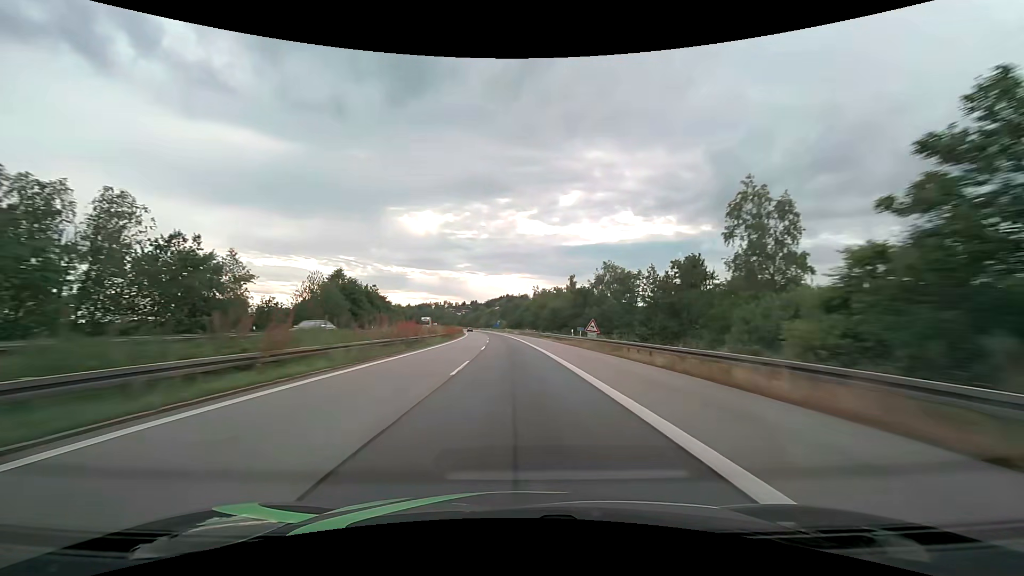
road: motorway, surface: asphalt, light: Day
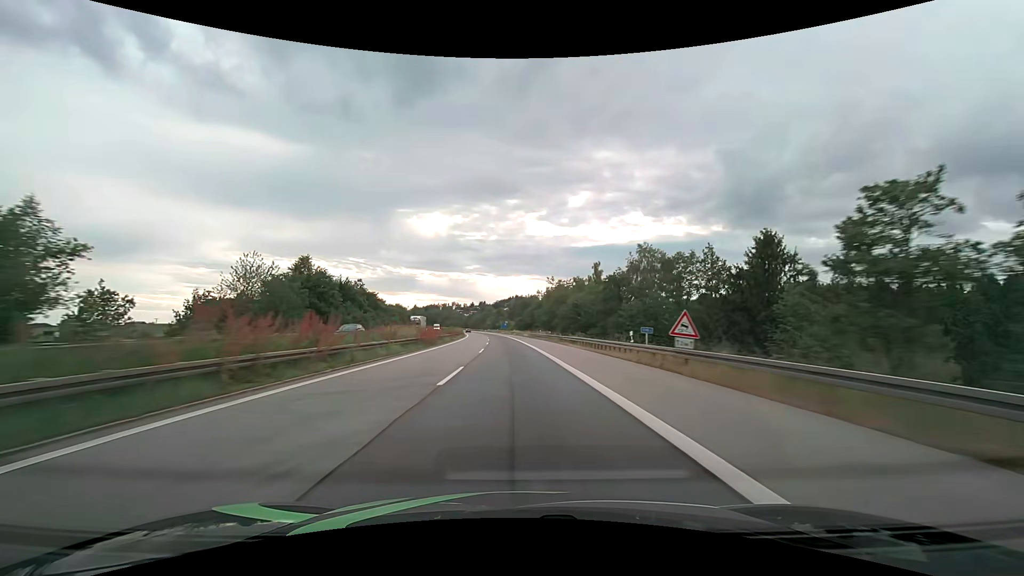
(-0.1, +20.6) m; -1°
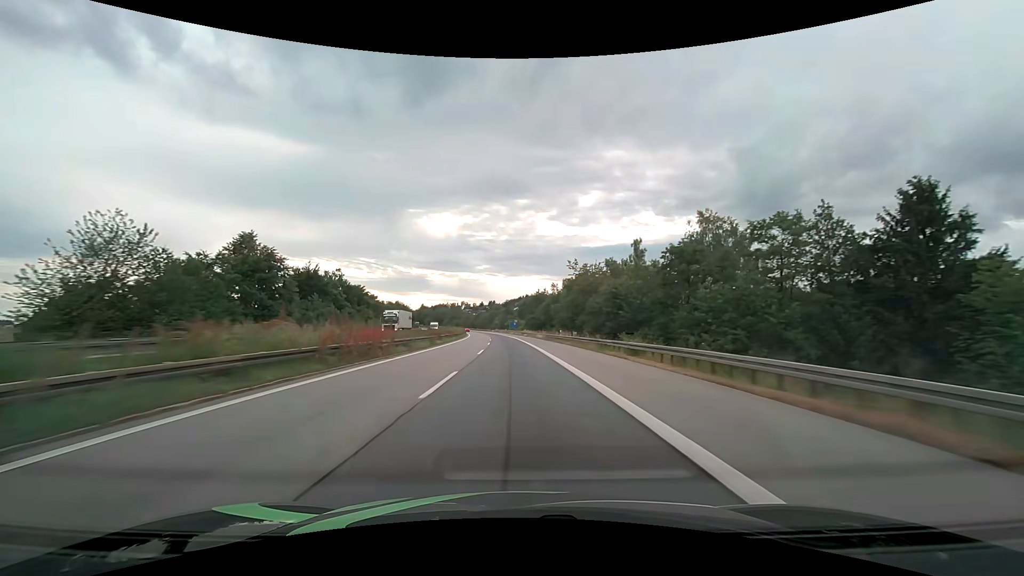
(-0.3, +20.6) m; -1°
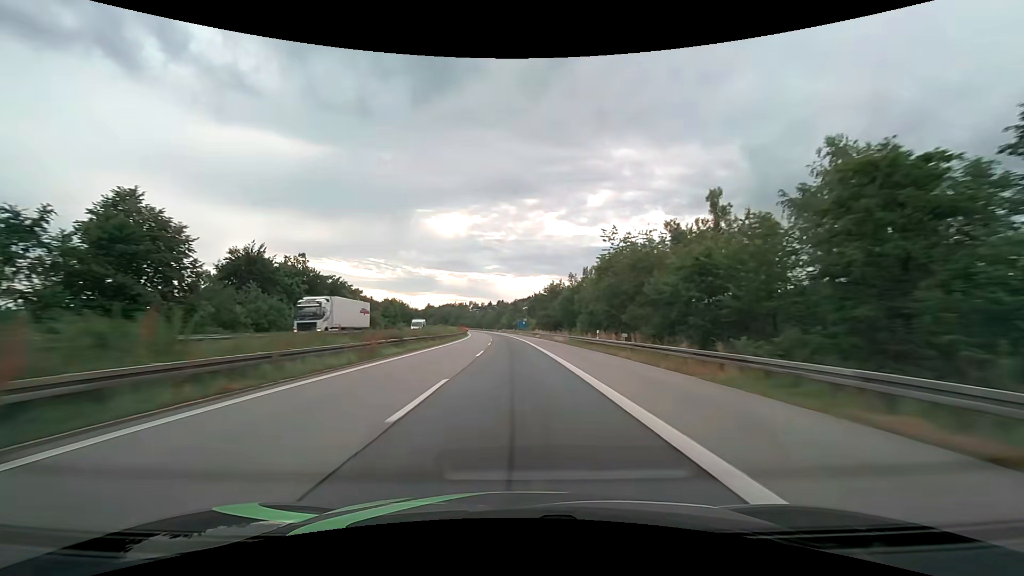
(-0.3, +20.6) m; -1°
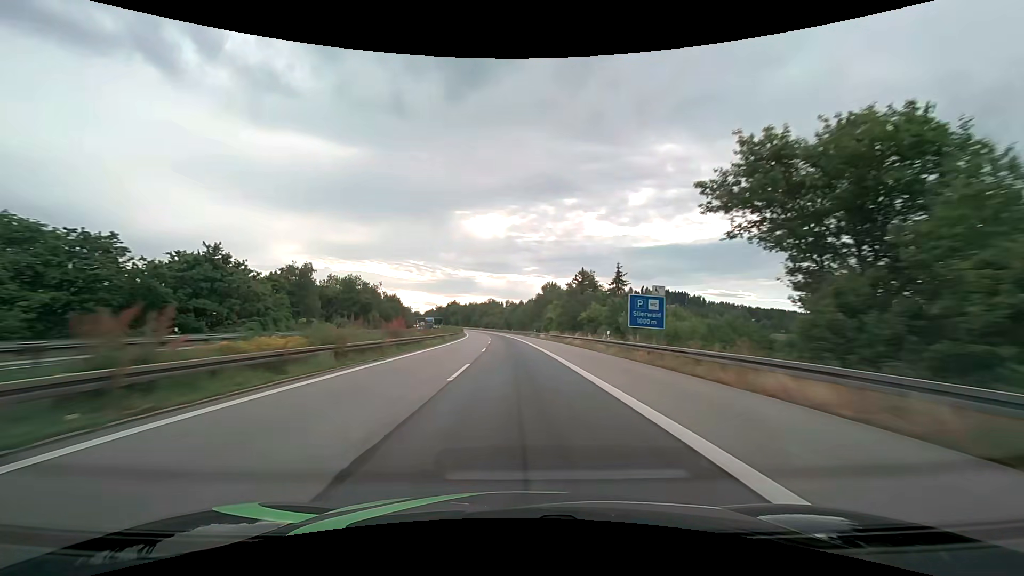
(-4.3, +103.1) m; -5°
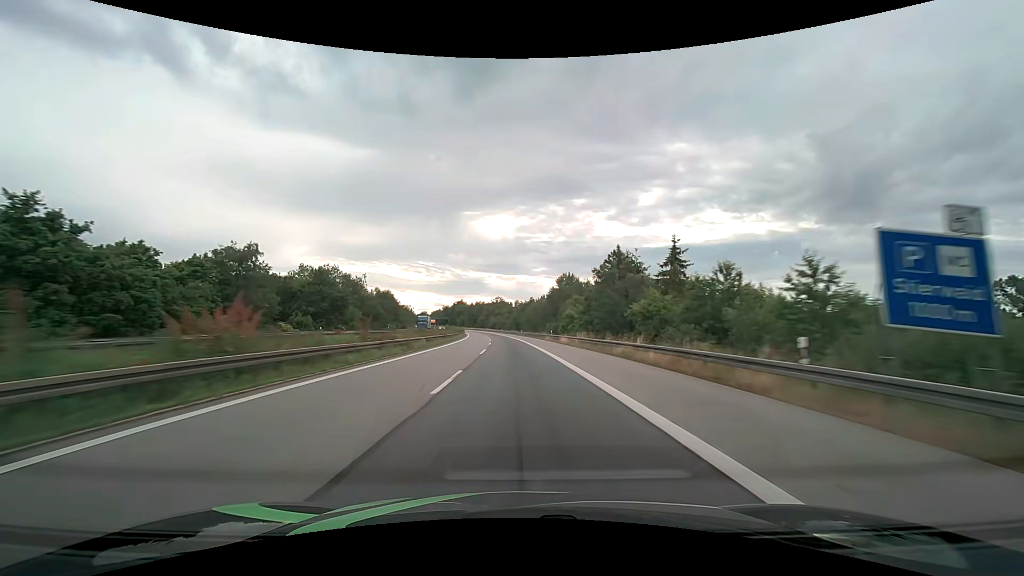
(-0.2, +20.6) m; -1°
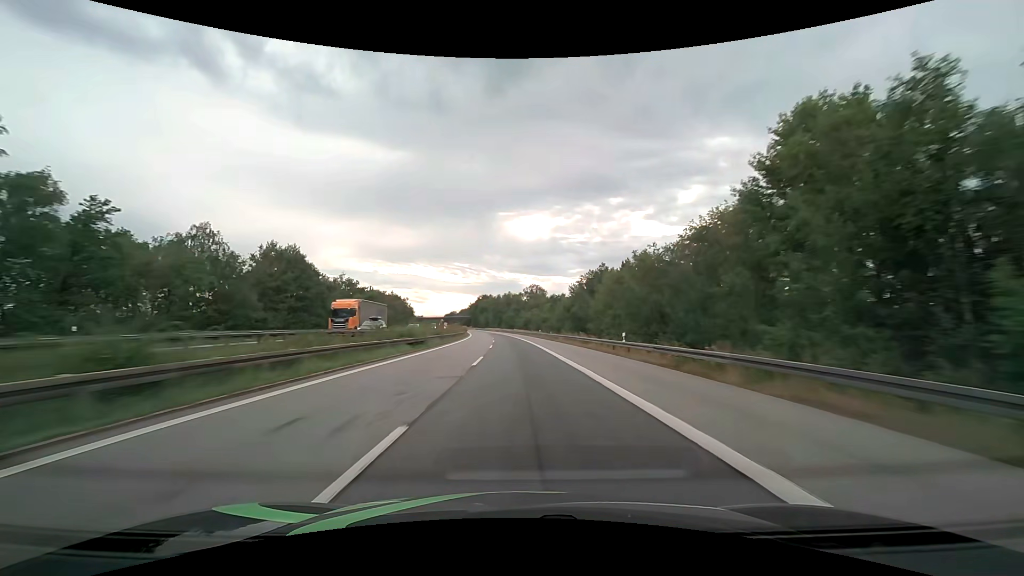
(-3.1, +82.5) m; -4°
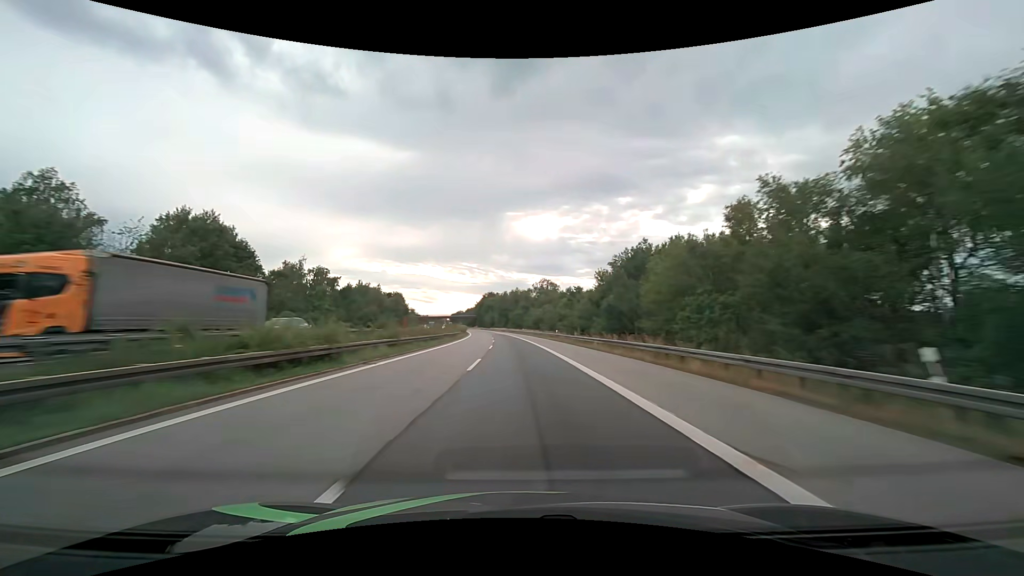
(-0.1, +20.6) m; -1°
(0, +10) (0, +20) (0, +30) (-1, +40) (-1, +50) (-1, +60) (-2, +70) (-2, +80) (-3, +90) (-4, +100) m
